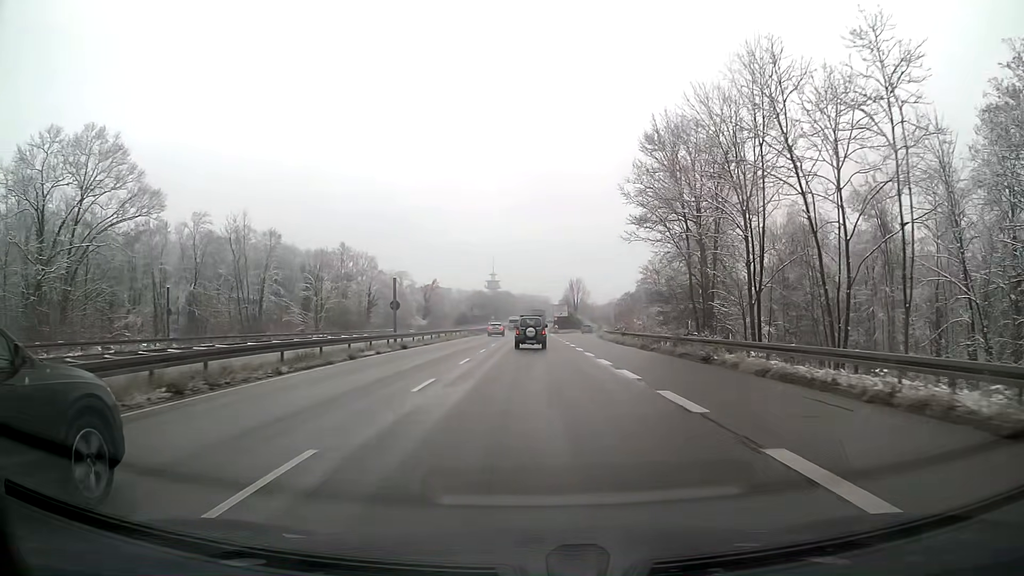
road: trunk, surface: asphalt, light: Day
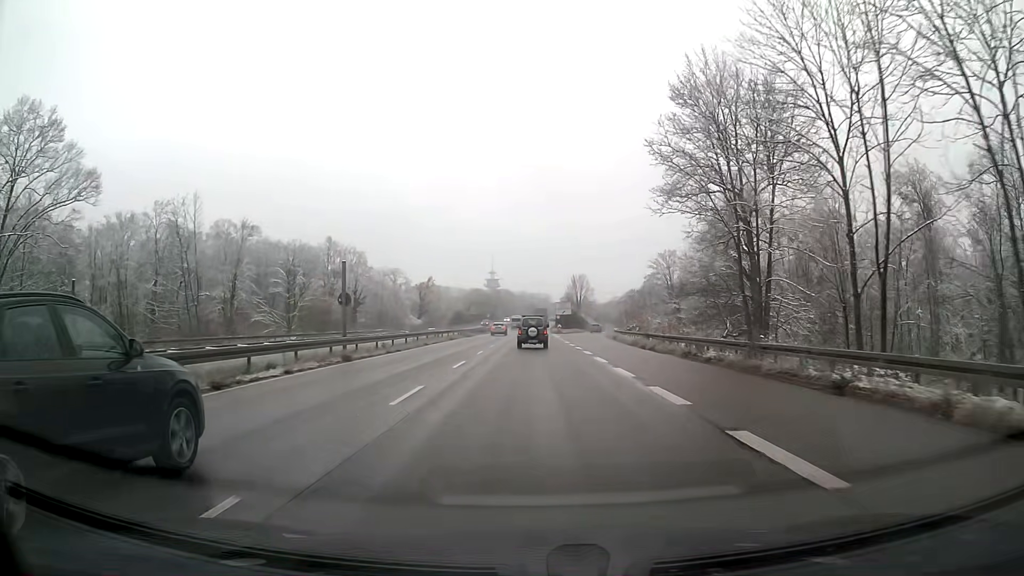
(0.0, +10.8) m; 0°
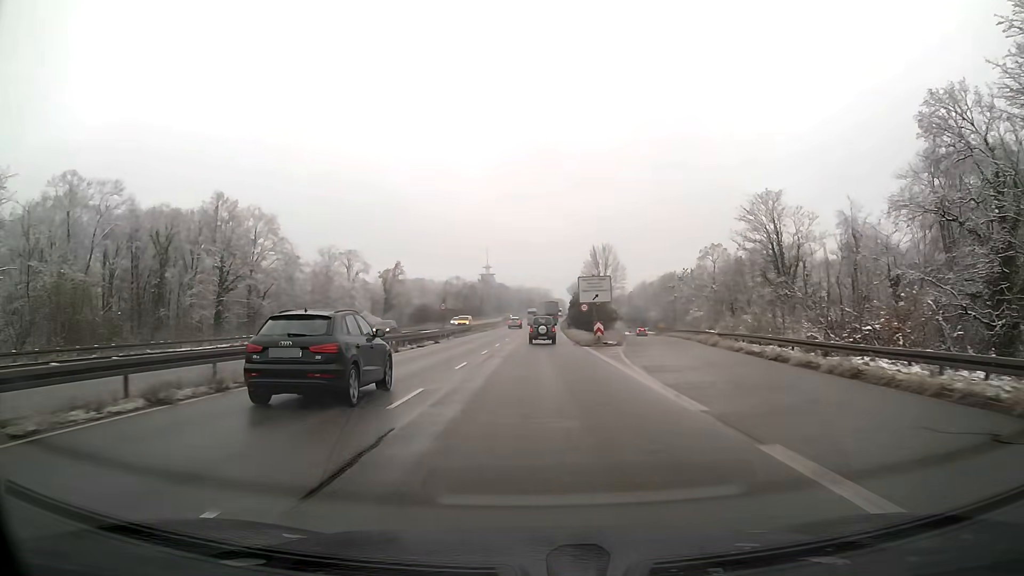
(0.0, +55.0) m; 0°
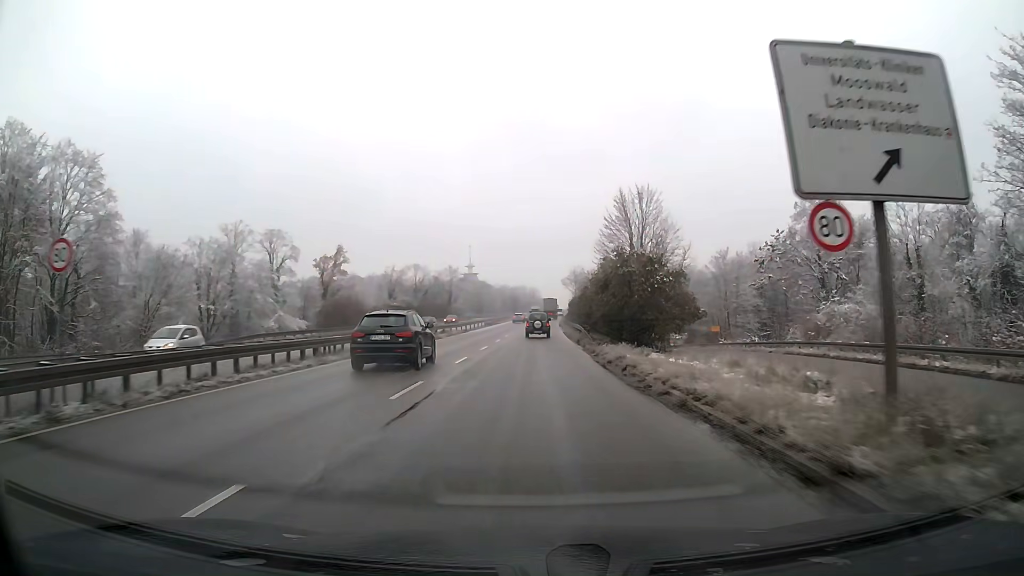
(+0.4, +44.7) m; +1°
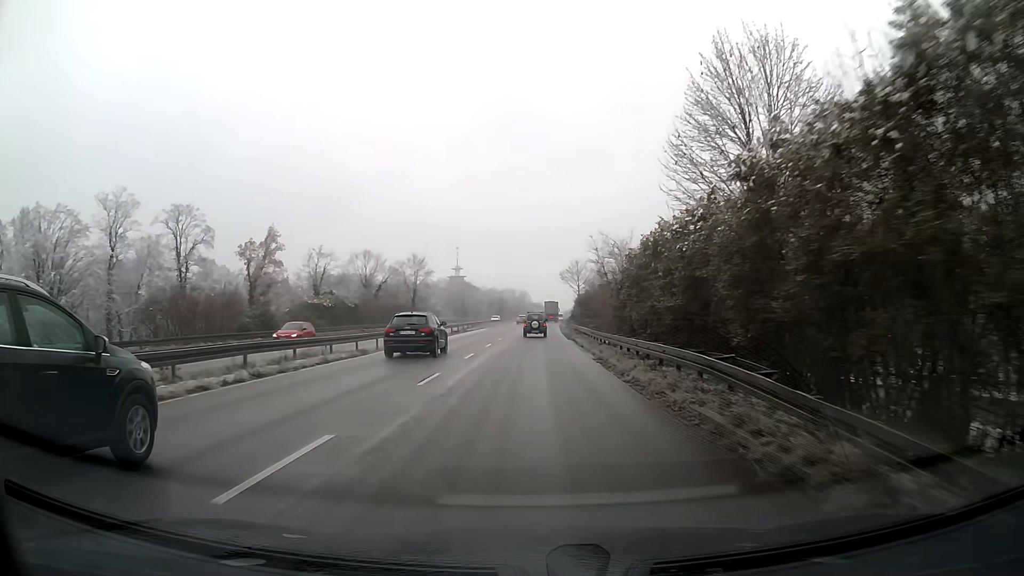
(+0.3, +33.8) m; +1°
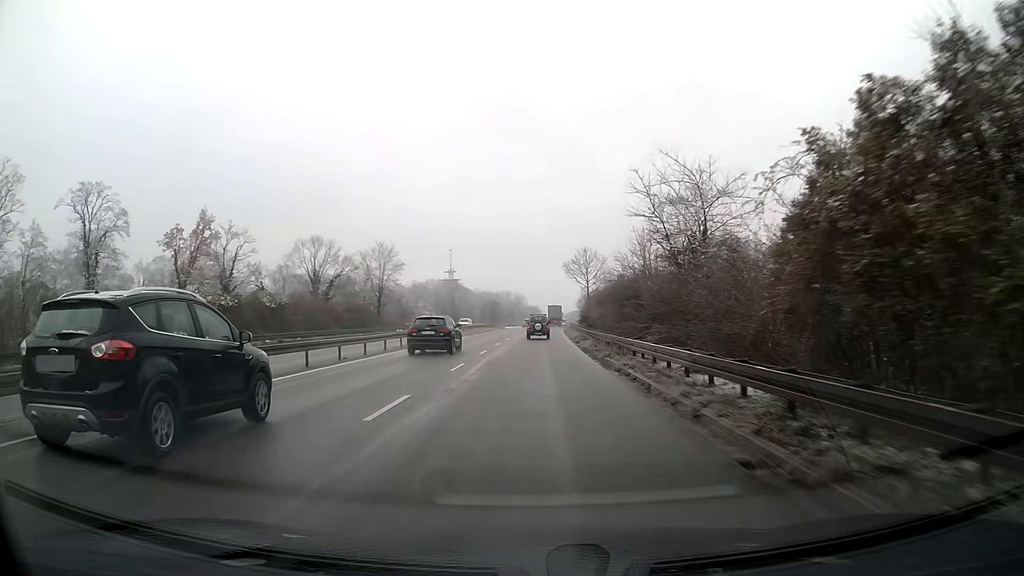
(+0.1, +22.8) m; 0°
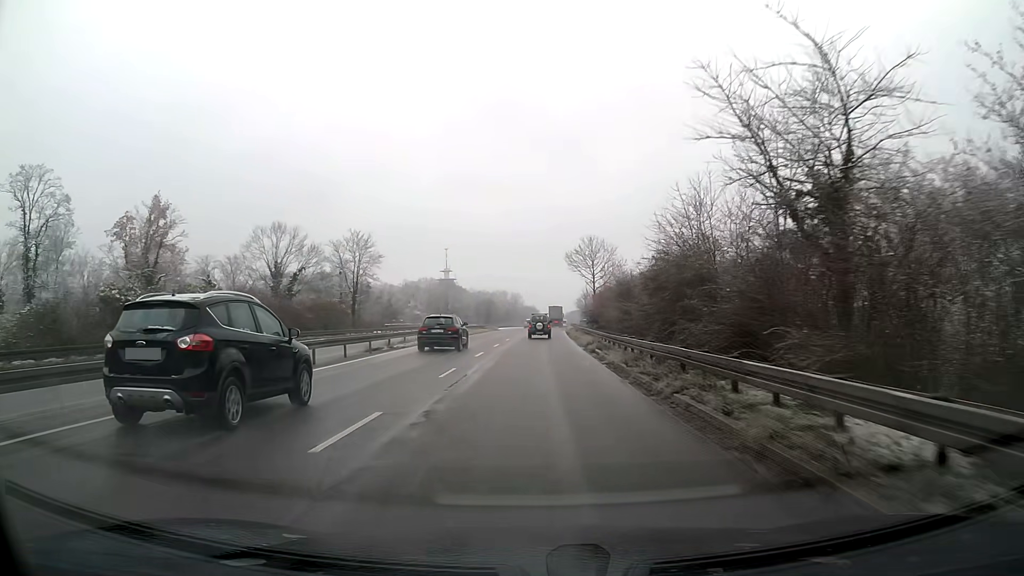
(0.0, +11.5) m; 0°
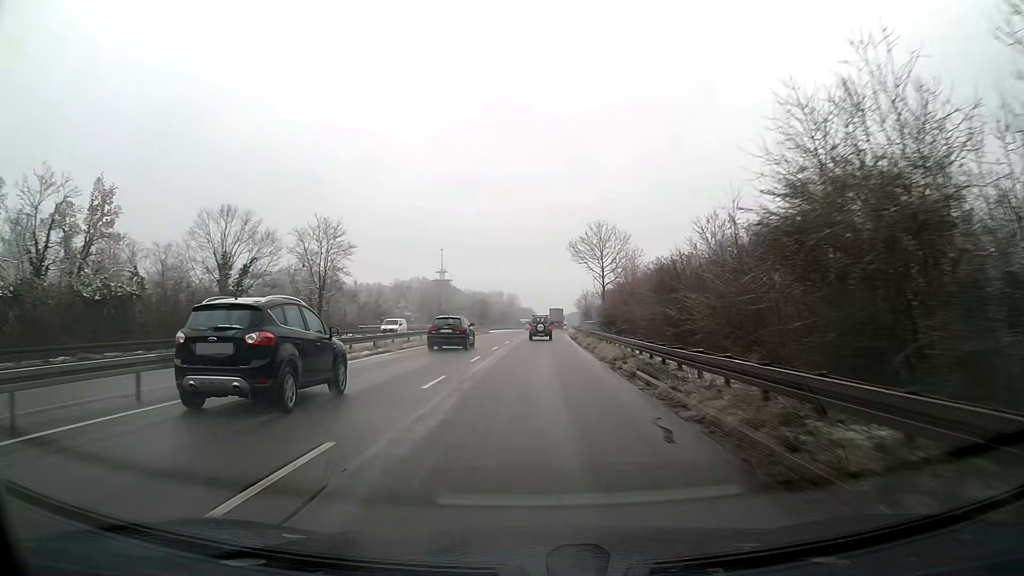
(0.0, +11.5) m; 0°
